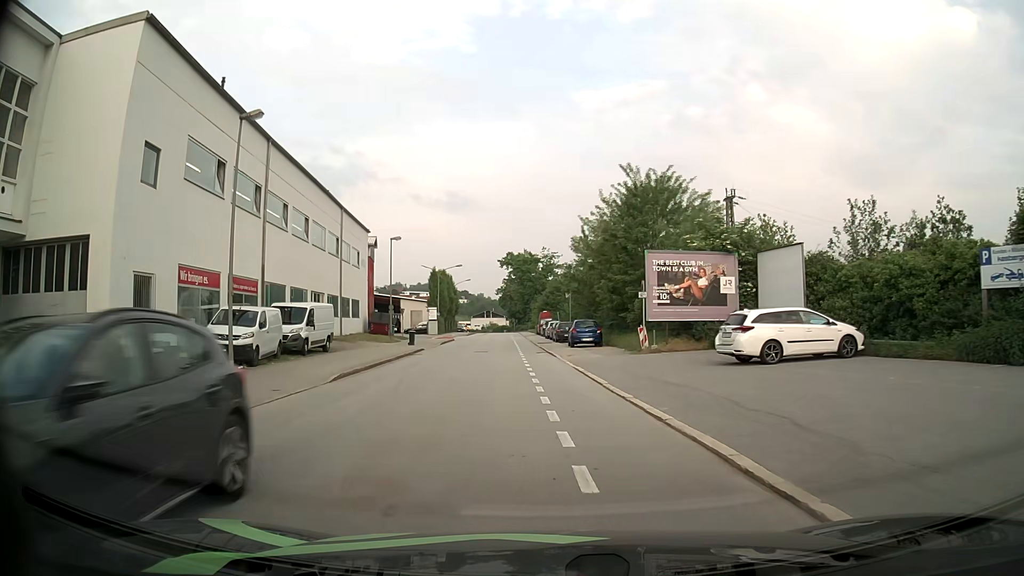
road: residential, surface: asphalt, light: Day
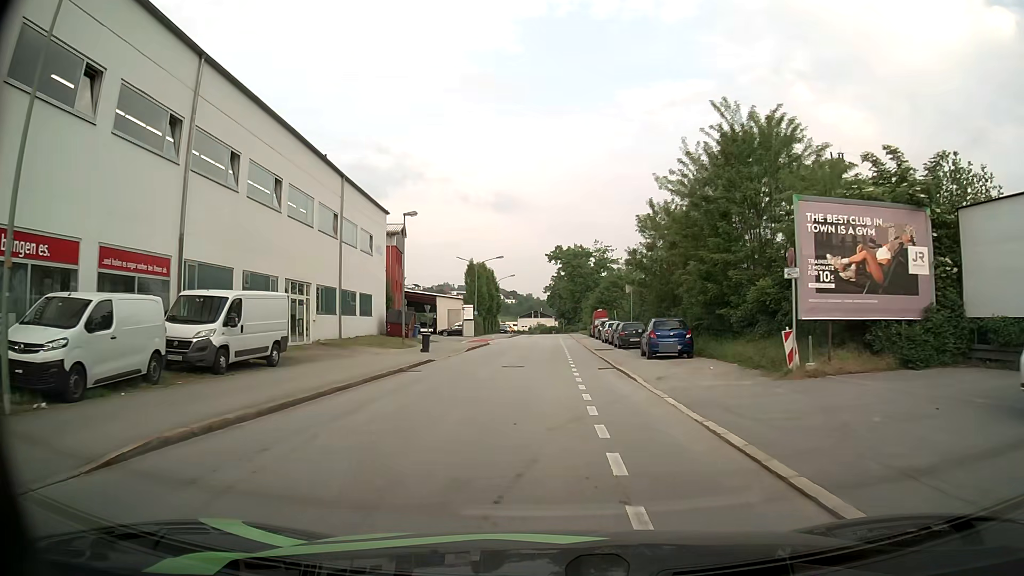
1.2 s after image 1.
(-0.5, +11.6) m; -4°
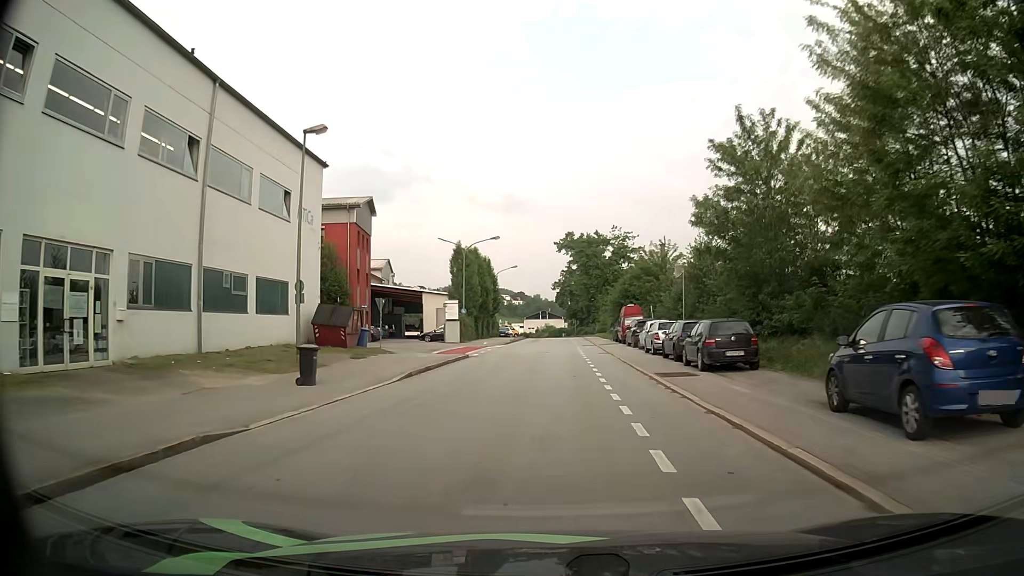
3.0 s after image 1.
(-0.4, +18.1) m; -1°
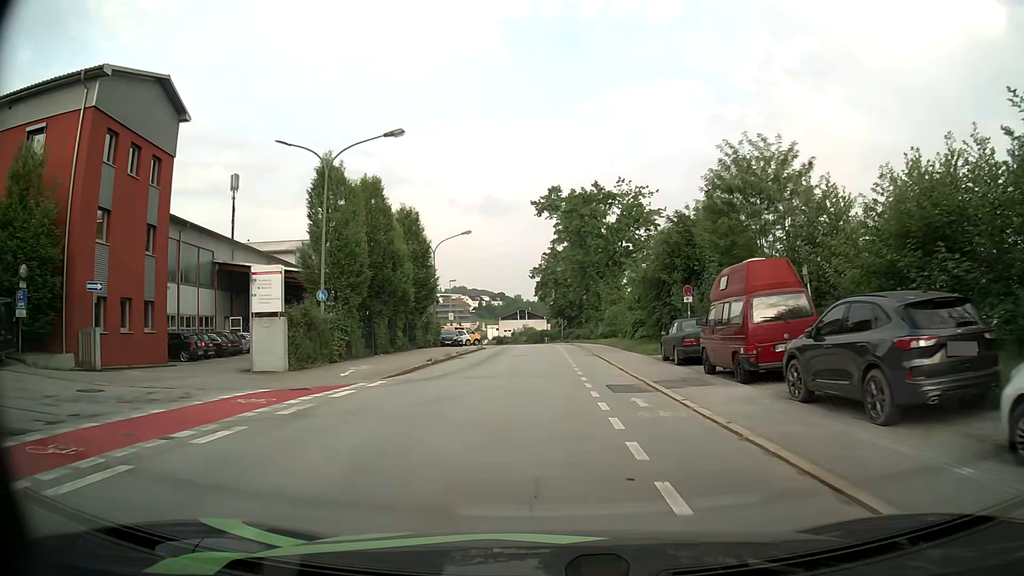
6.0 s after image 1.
(+0.5, +32.1) m; +1°
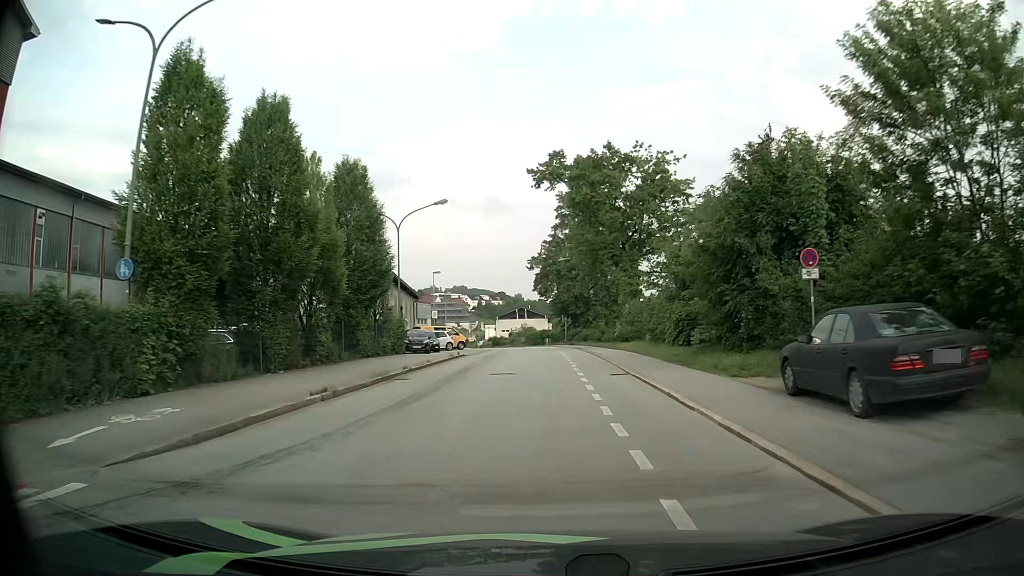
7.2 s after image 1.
(0.0, +12.9) m; 0°
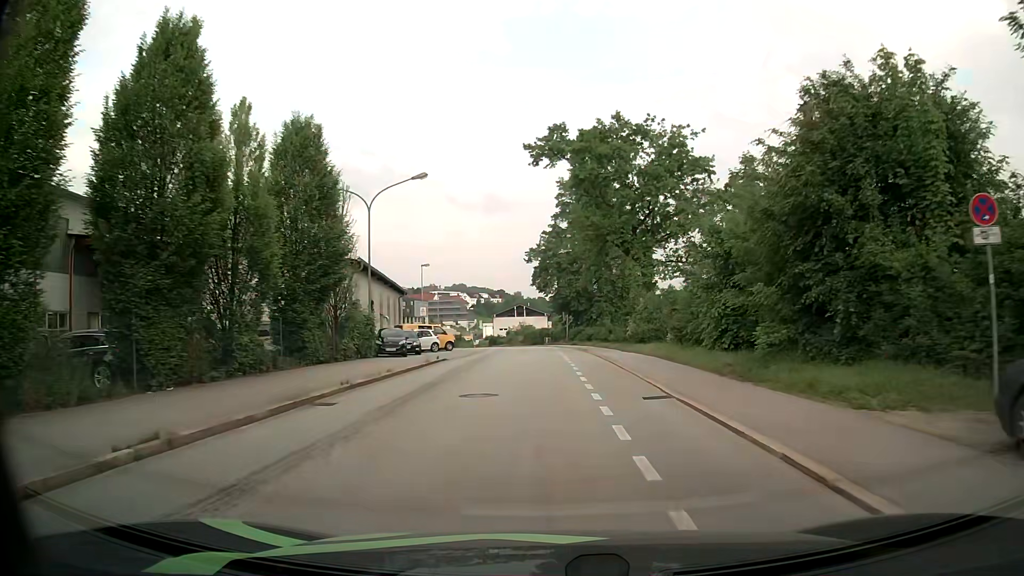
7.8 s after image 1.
(0.0, +6.5) m; 0°
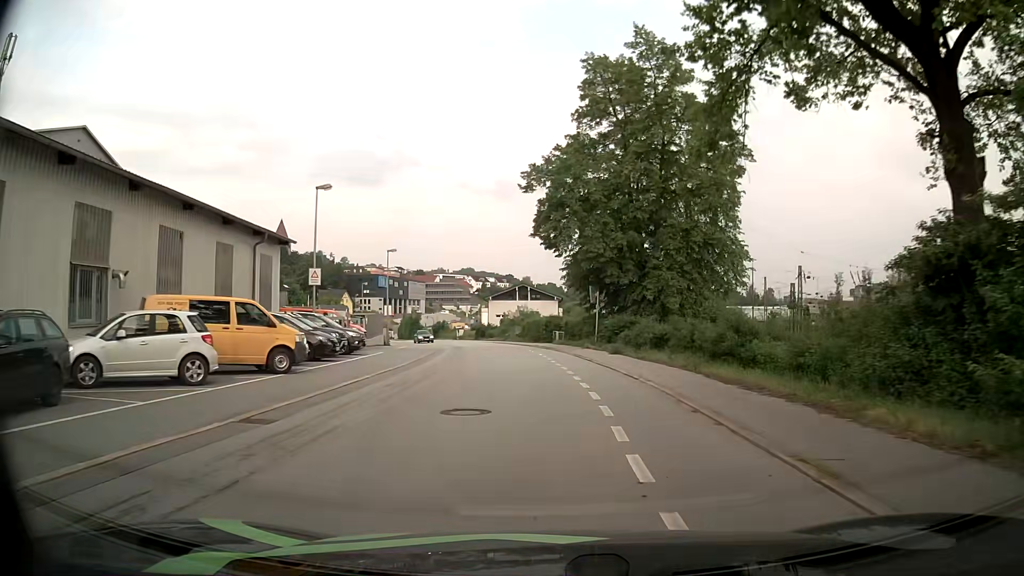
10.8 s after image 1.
(-0.1, +32.7) m; -1°
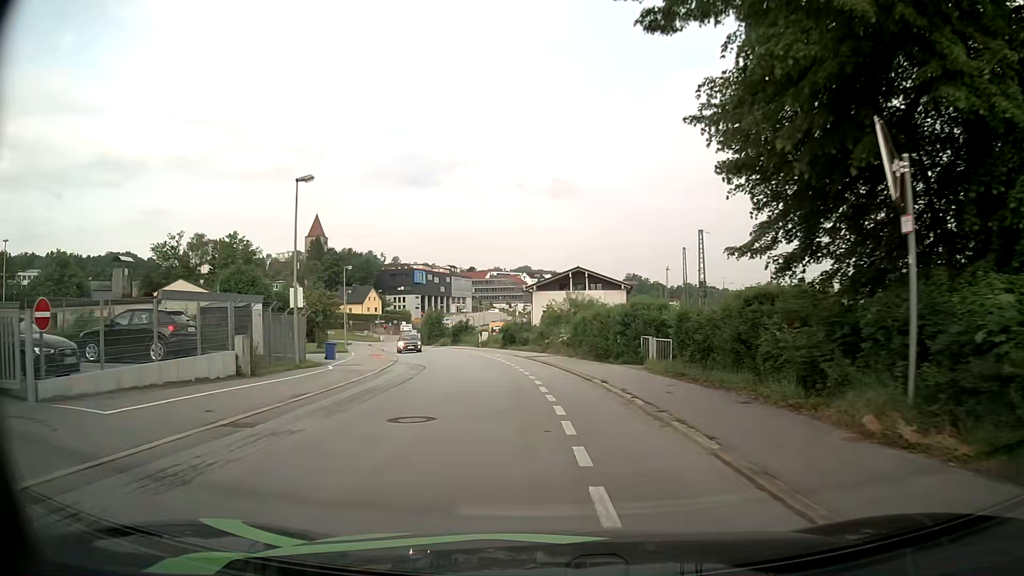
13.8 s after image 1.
(-0.2, +29.9) m; -4°
(0, +10) (-1, +20) (-2, +30) (-4, +40) (-7, +49) (-9, +59) (-12, +69) (-15, +78) (-18, +88) (-21, +97) m
